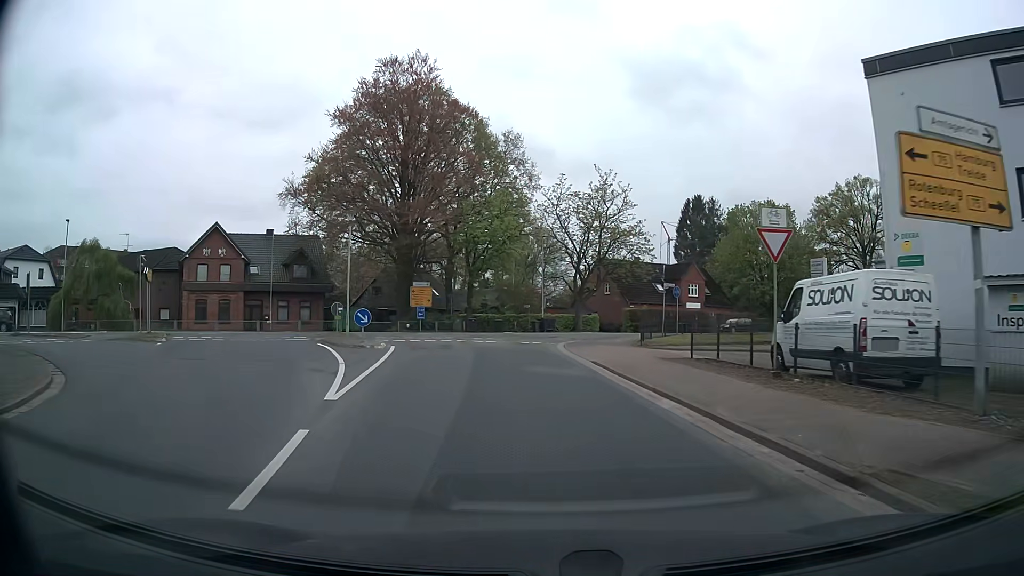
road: primary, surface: asphalt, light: Day
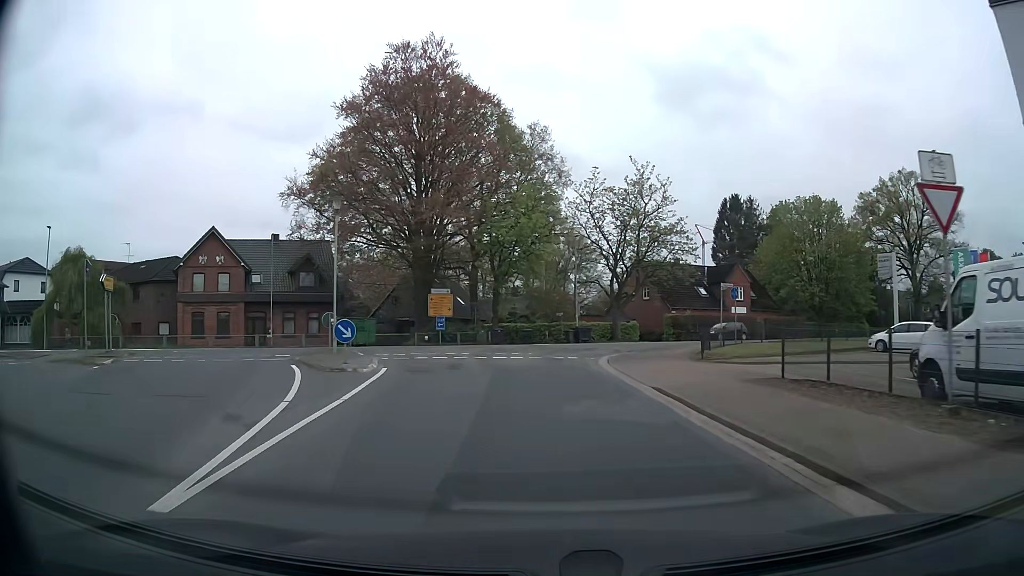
(0.0, +5.5) m; -1°
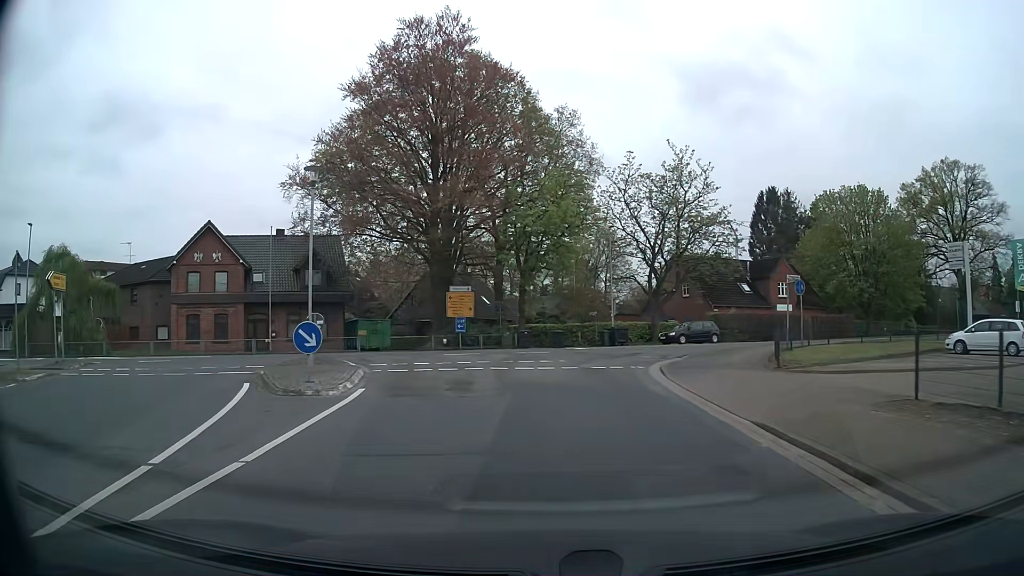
(-0.1, +4.8) m; -3°
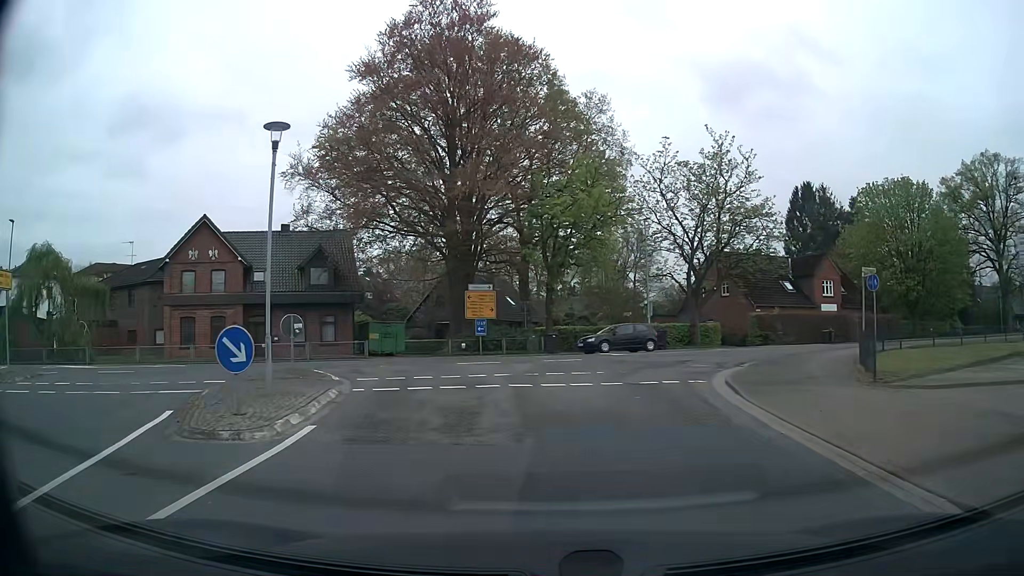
(-0.1, +4.2) m; -2°
